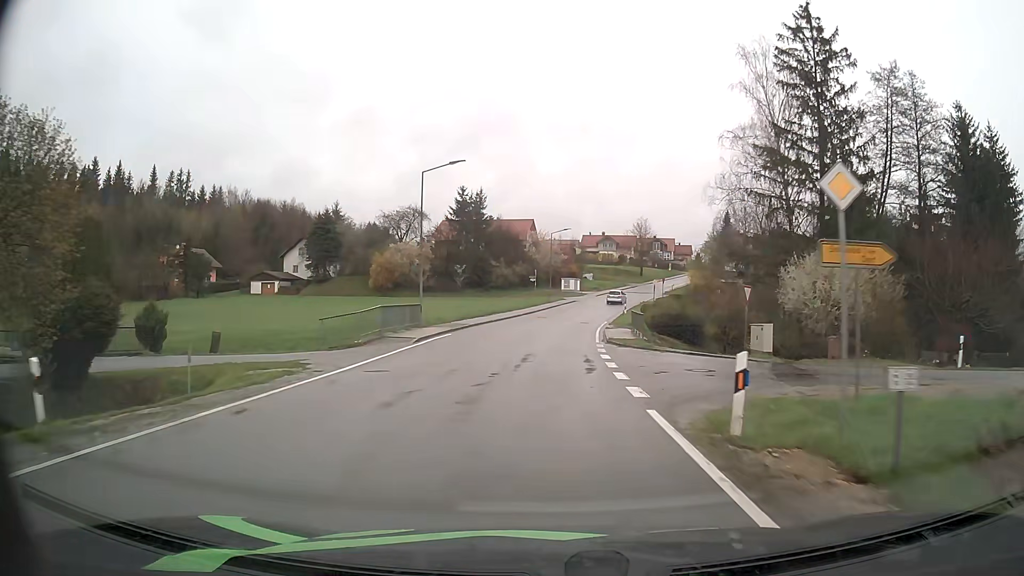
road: tertiary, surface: asphalt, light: Day
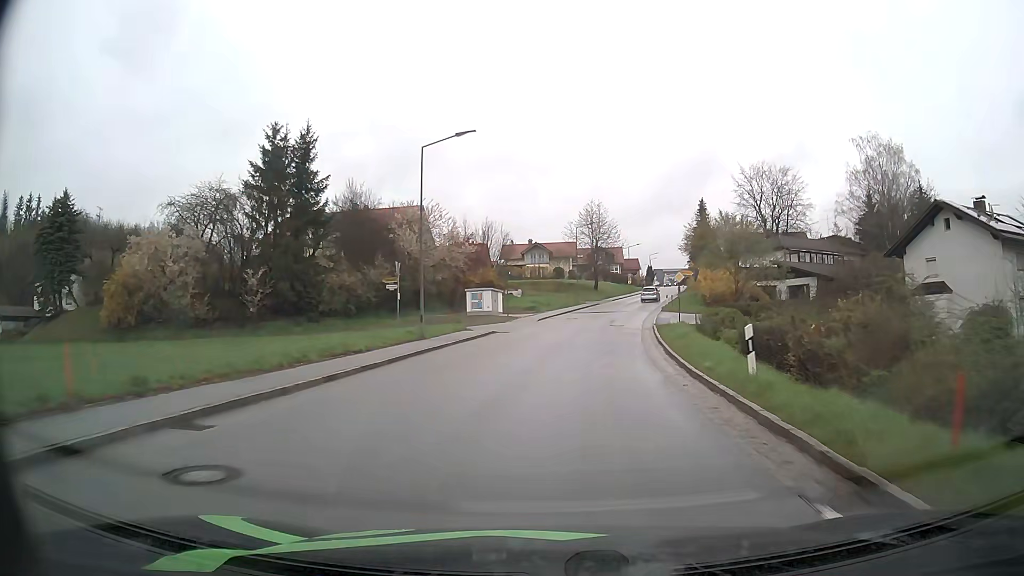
(+1.8, +46.1) m; +7°
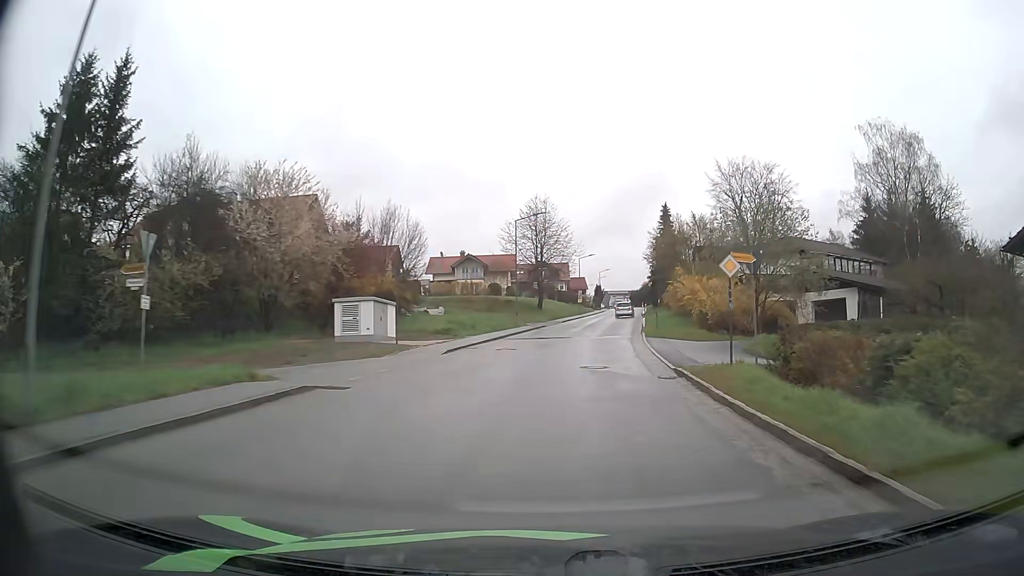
(+0.8, +18.3) m; +5°
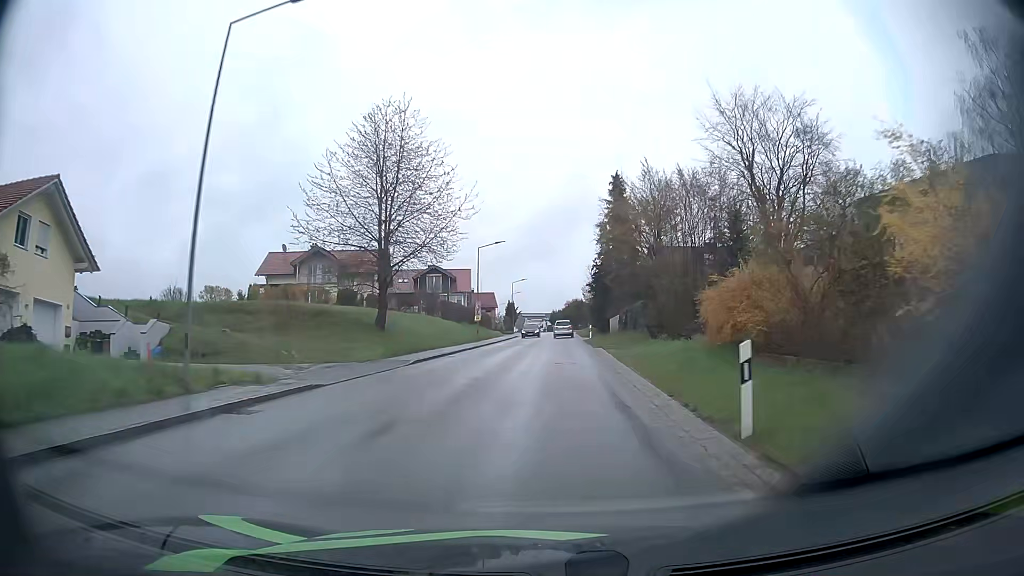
(+2.7, +35.3) m; +8°
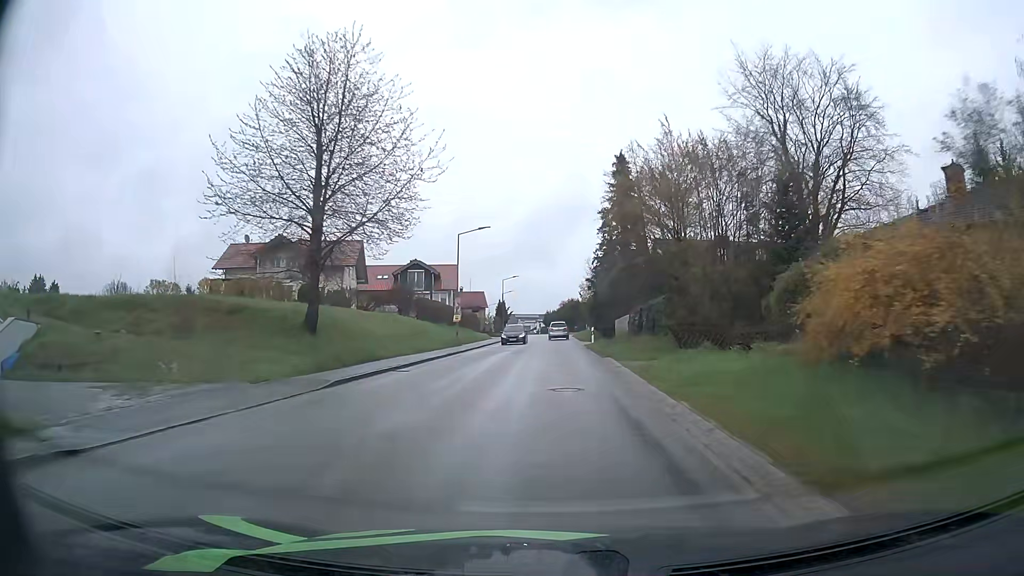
(0.0, +8.5) m; 0°
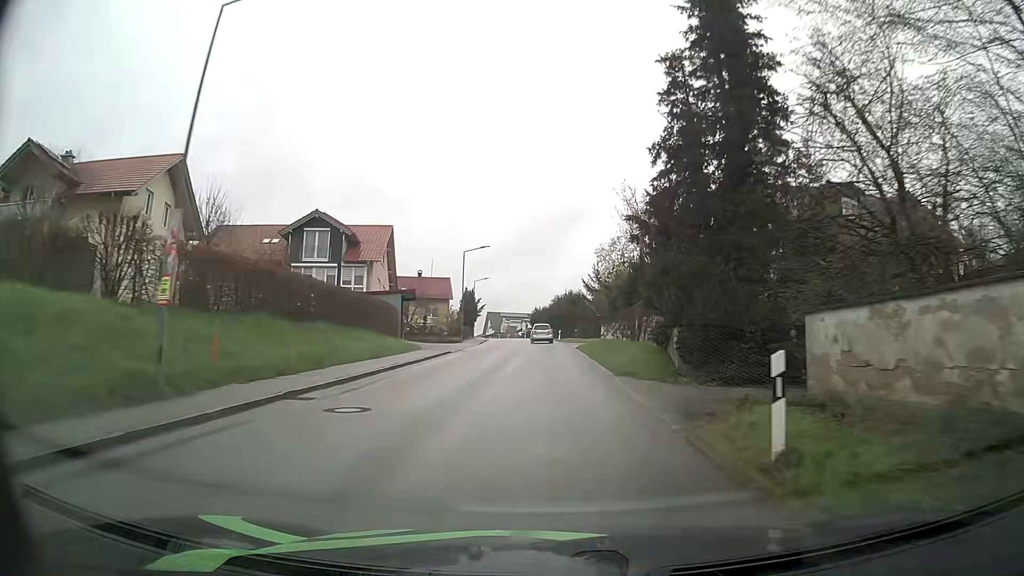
(+0.4, +33.5) m; +1°
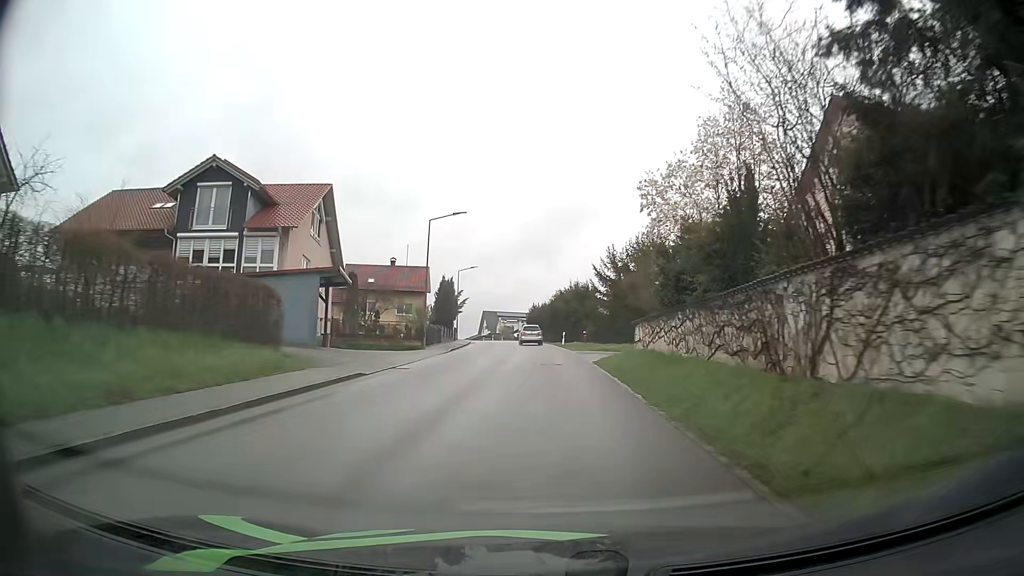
(0.0, +16.5) m; 0°
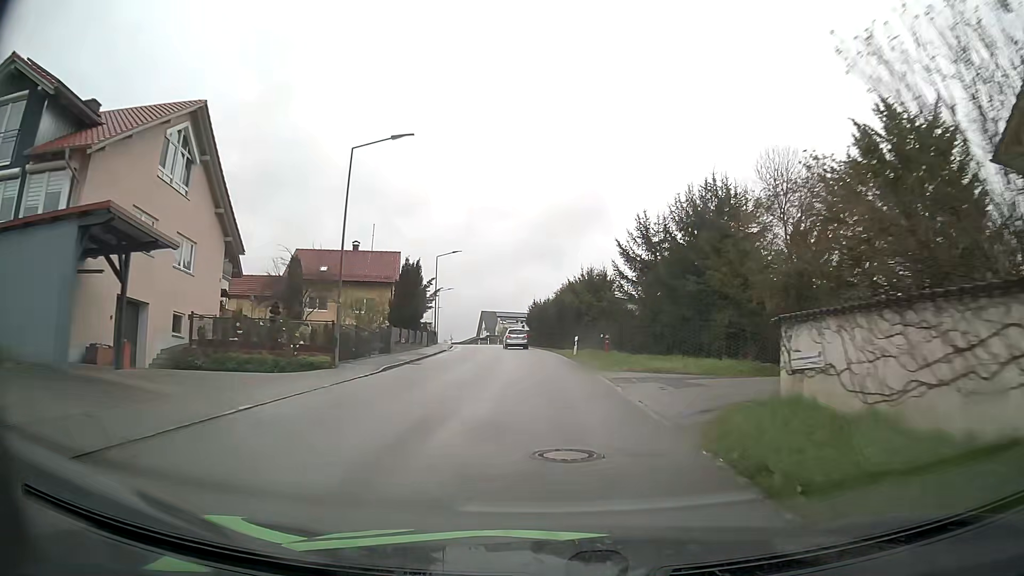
(+0.1, +16.5) m; 0°
(0, +10) (0, +20) (0, +30) (-1, +40) (-2, +50) (-3, +60) (-4, +70) (-5, +80) (-7, +90) (-9, +99) m
